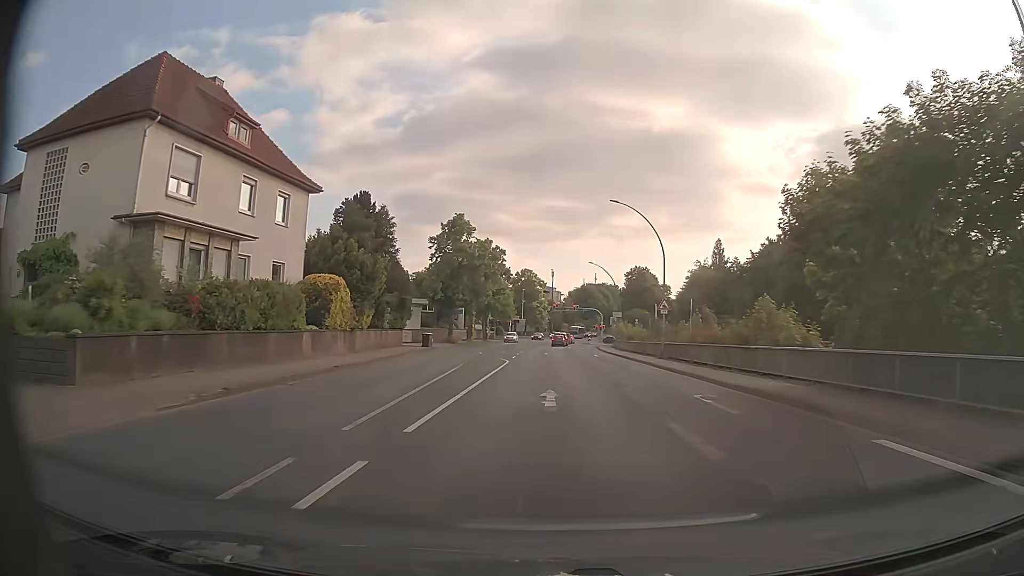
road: primary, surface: asphalt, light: Day
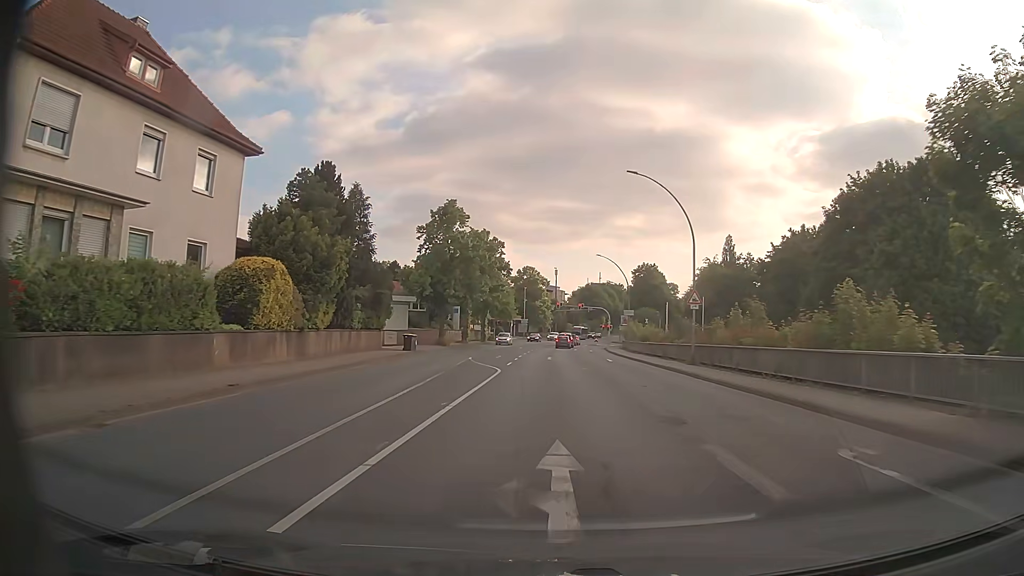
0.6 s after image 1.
(0.0, +7.9) m; 0°
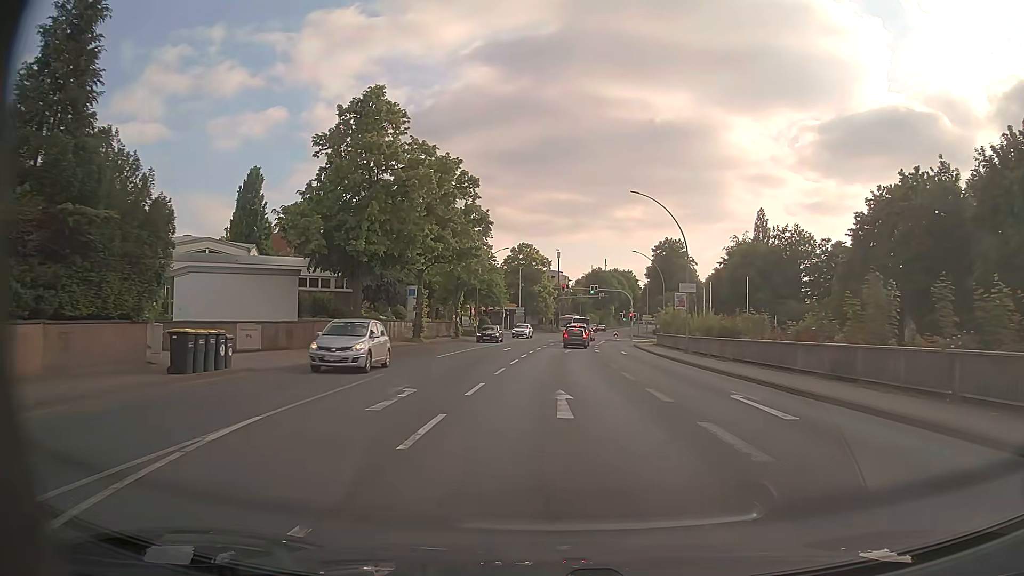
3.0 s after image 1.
(-0.1, +28.2) m; 0°
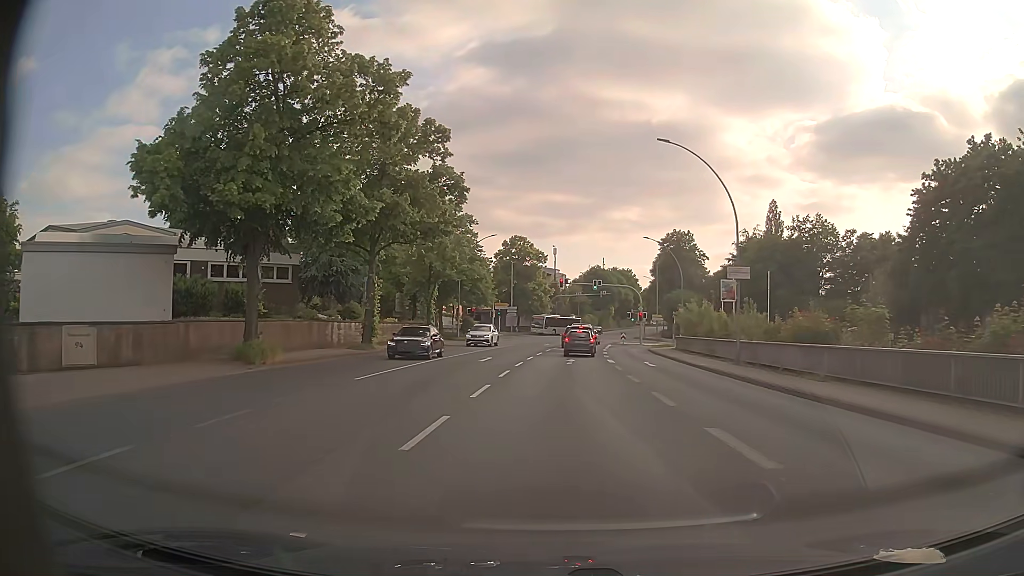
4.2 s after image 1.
(0.0, +11.9) m; 0°
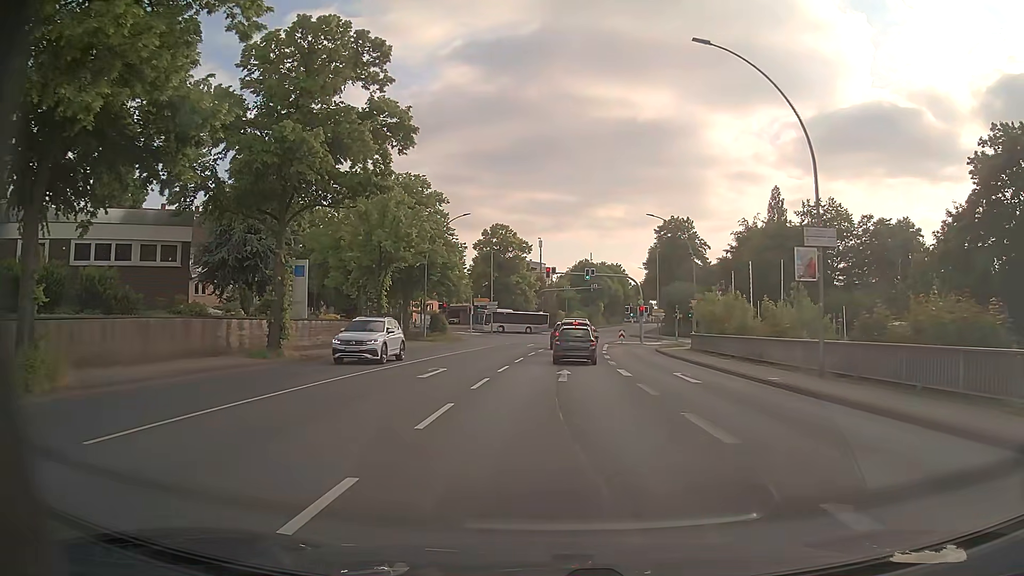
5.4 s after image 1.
(+0.1, +10.5) m; +1°
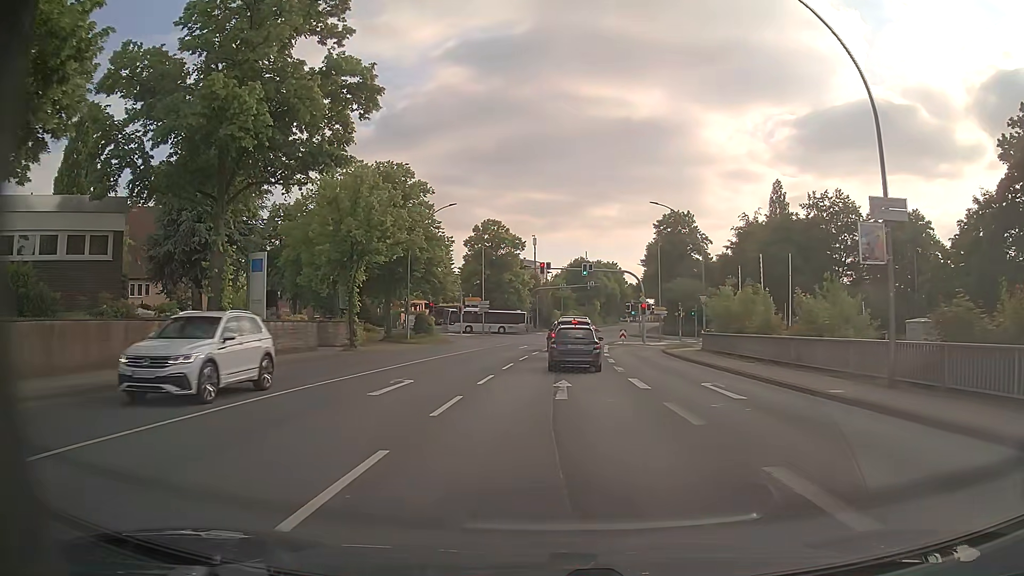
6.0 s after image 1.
(0.0, +4.4) m; 0°
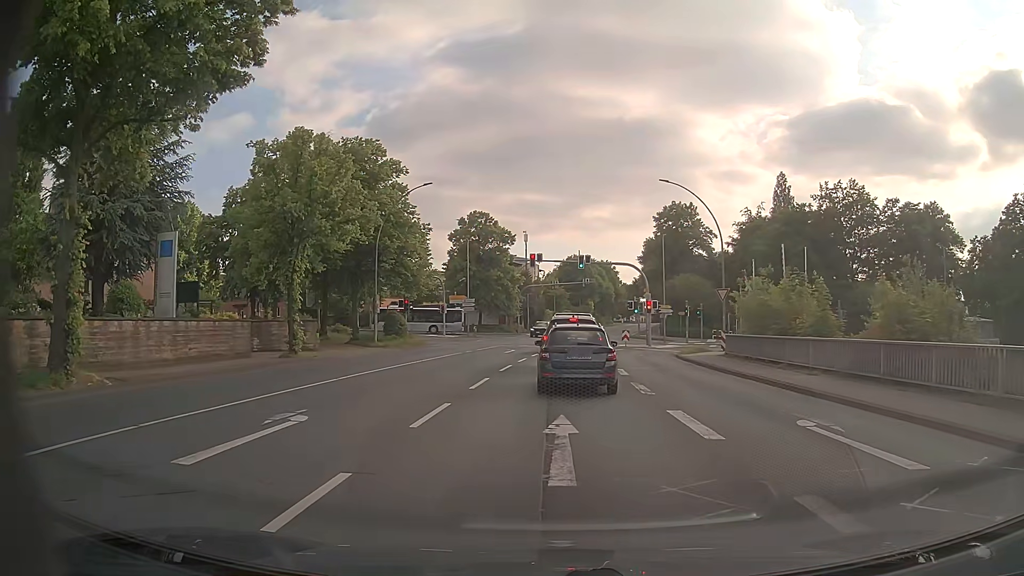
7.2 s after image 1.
(0.0, +6.9) m; 0°
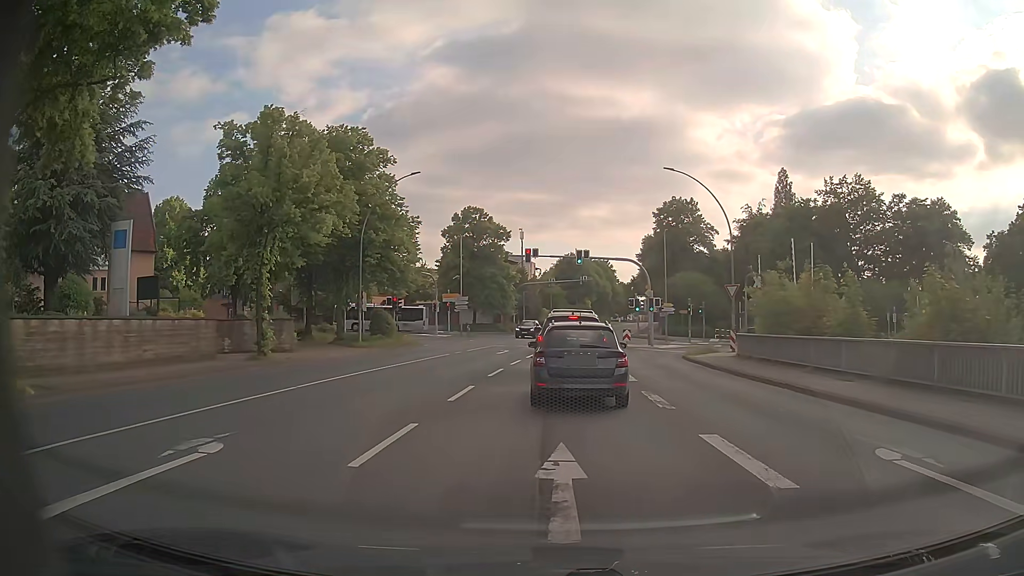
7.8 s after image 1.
(0.0, +2.6) m; +1°
(0, +10) (0, +20) (0, +30) (+1, +40) (+2, +50) (+3, +60) (+5, +70) (+6, +80) (+7, +90) (+9, +99) m
